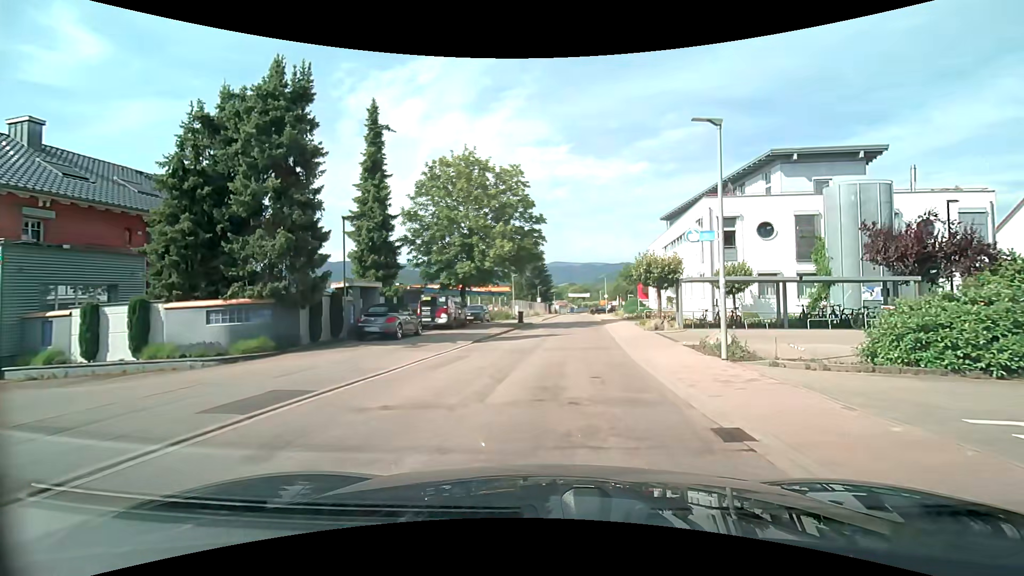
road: tertiary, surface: asphalt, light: Day
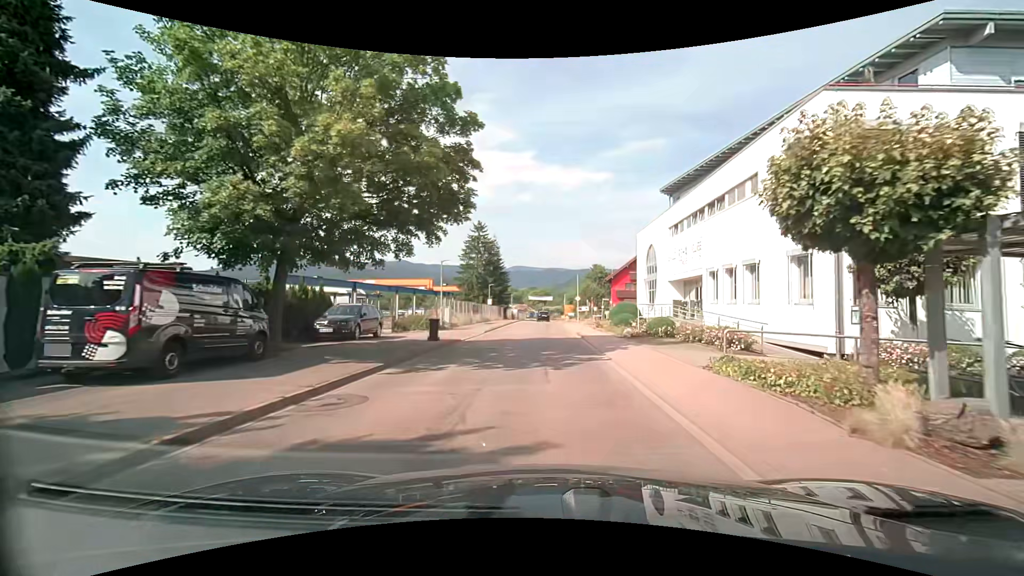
(+1.1, +18.5) m; +5°
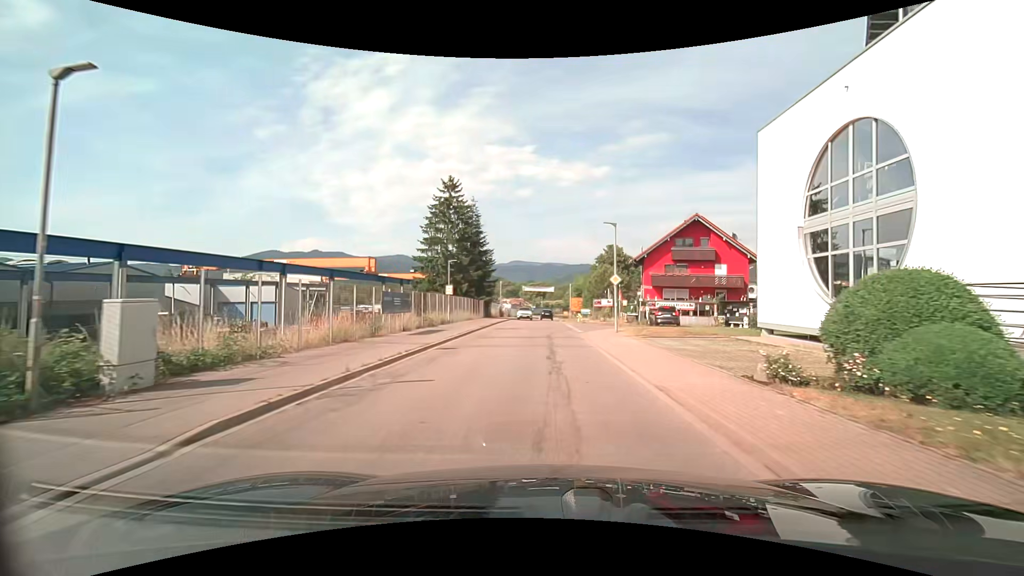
(0.0, +26.6) m; 0°
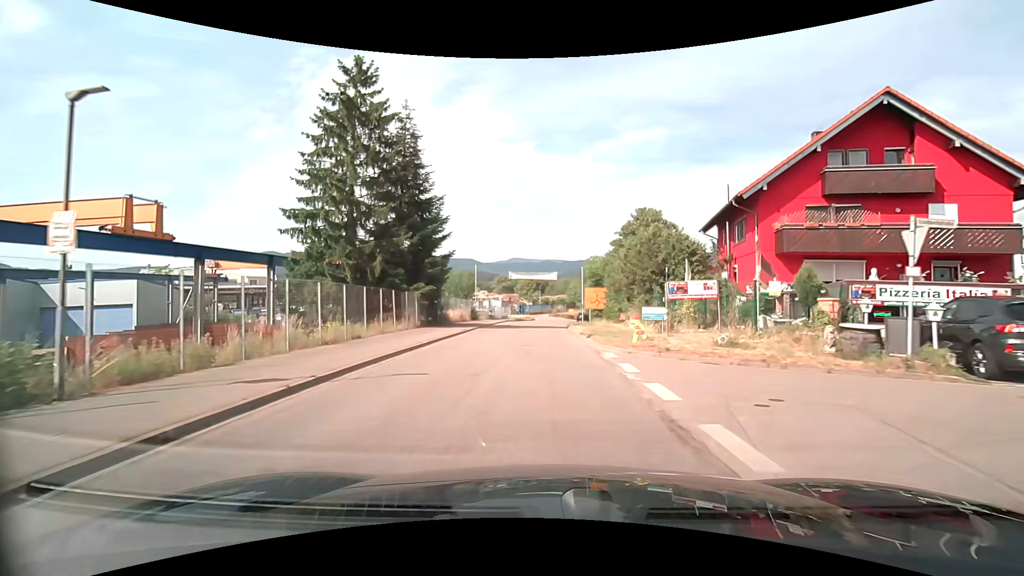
(+0.3, +29.3) m; +1°
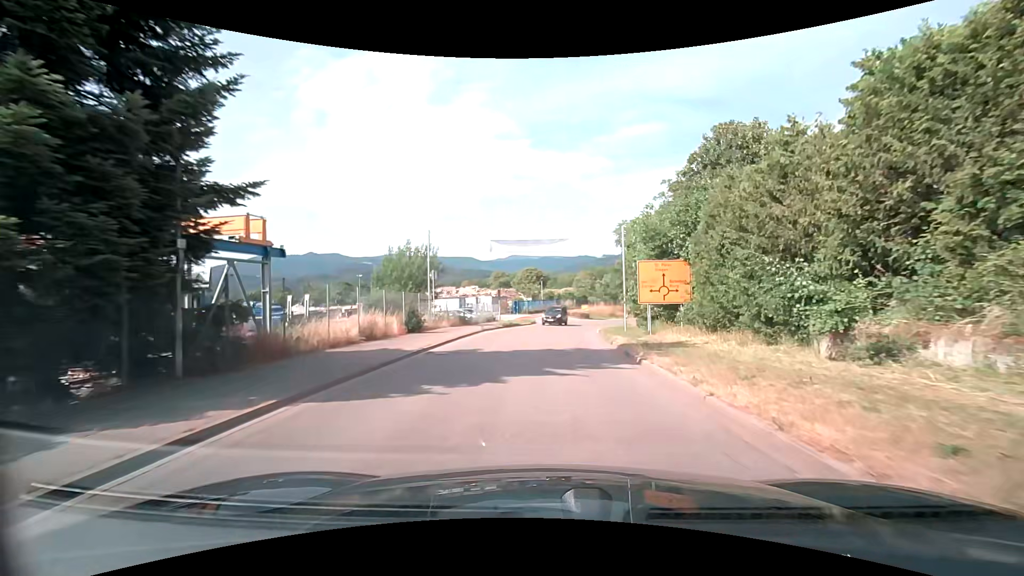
(-0.7, +24.8) m; 0°
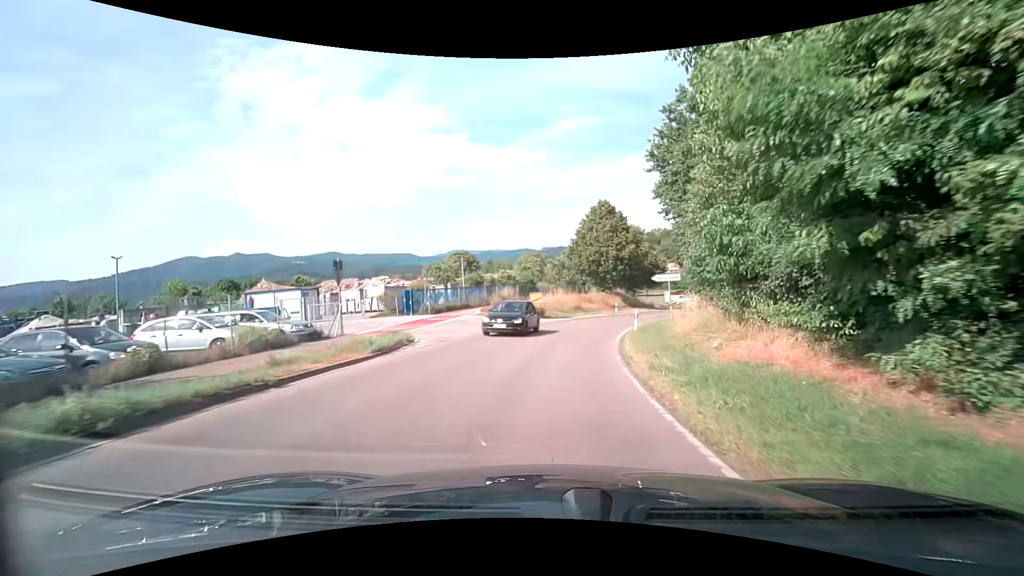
(+1.1, +31.2) m; +5°
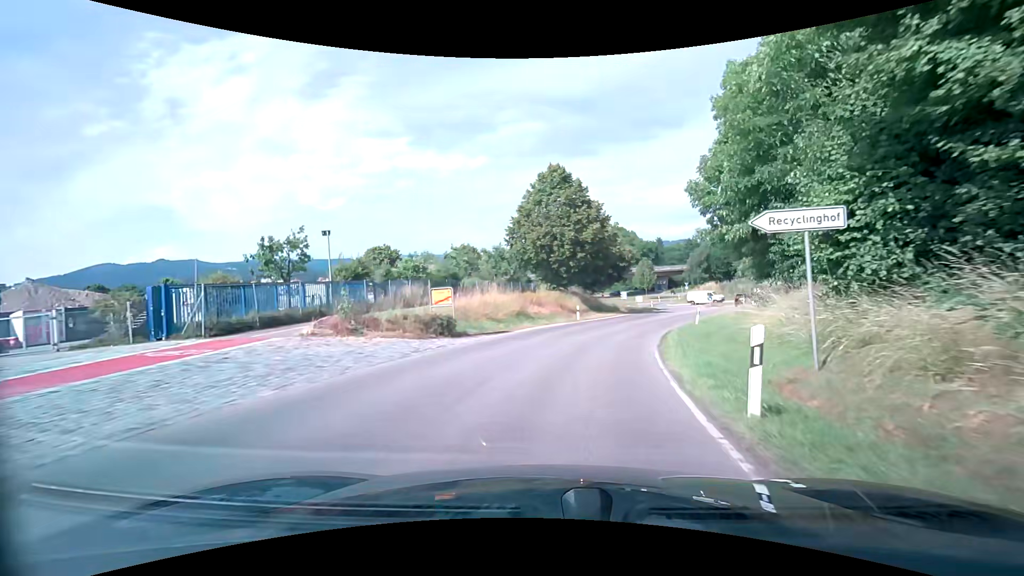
(+1.2, +18.2) m; +7°
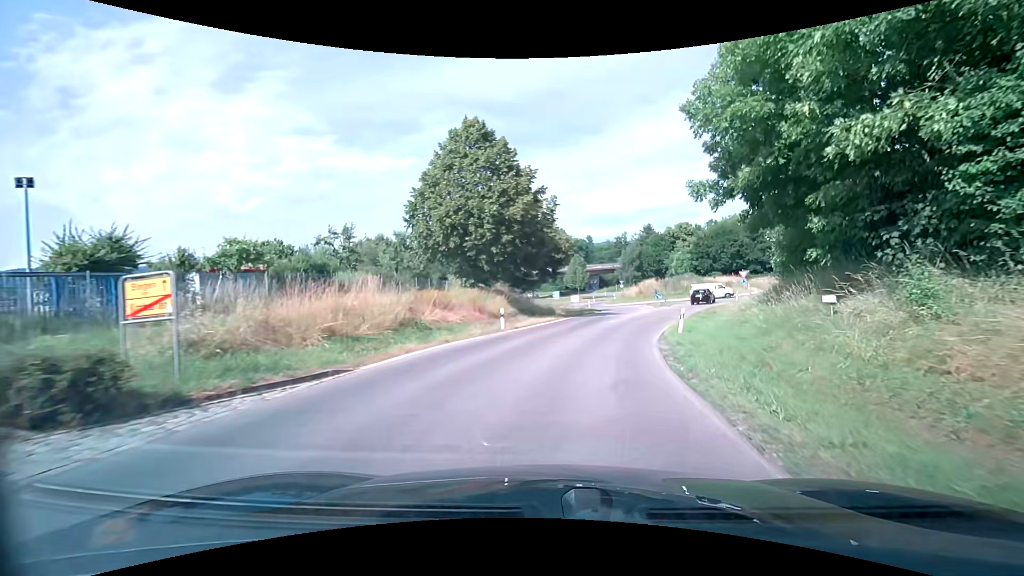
(+0.6, +11.9) m; +6°
(+1, +10) (+3, +20) (+6, +29) (+10, +39) (+14, +47) (+19, +56) (+26, +63) (+33, +70) (+36, +79) (+31, +88) m
